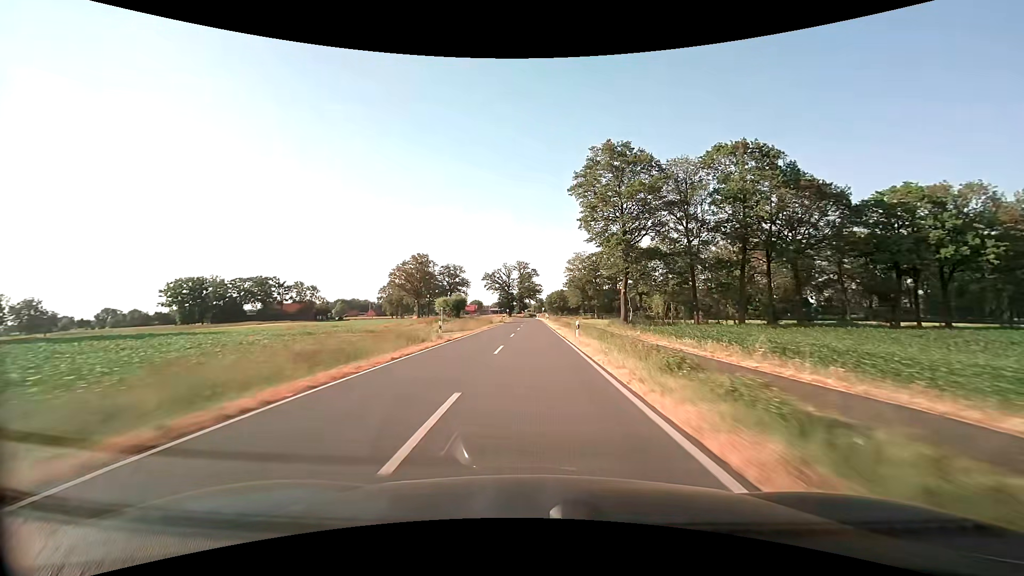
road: secondary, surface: asphalt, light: Day
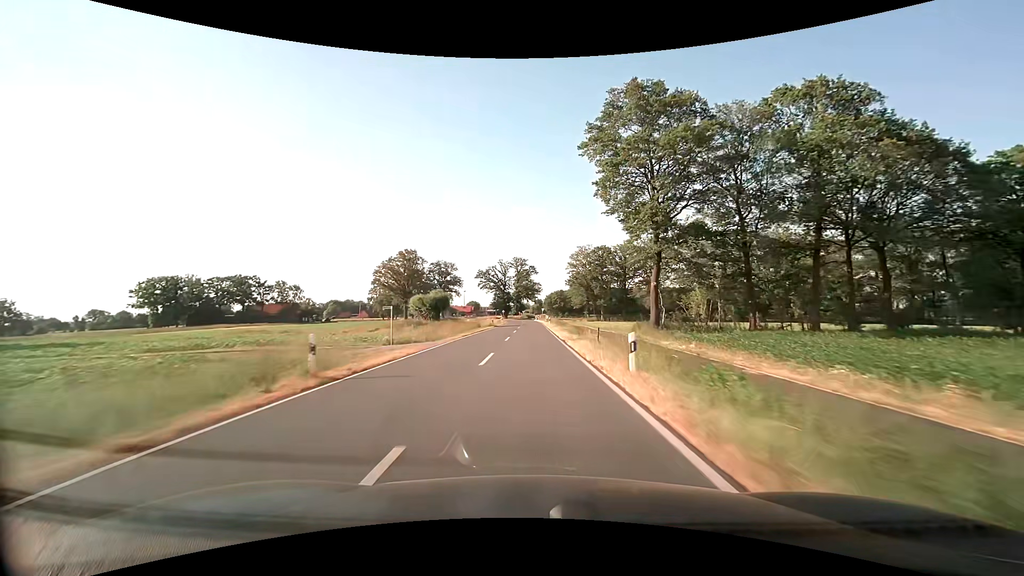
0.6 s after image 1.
(0.0, +15.2) m; 0°
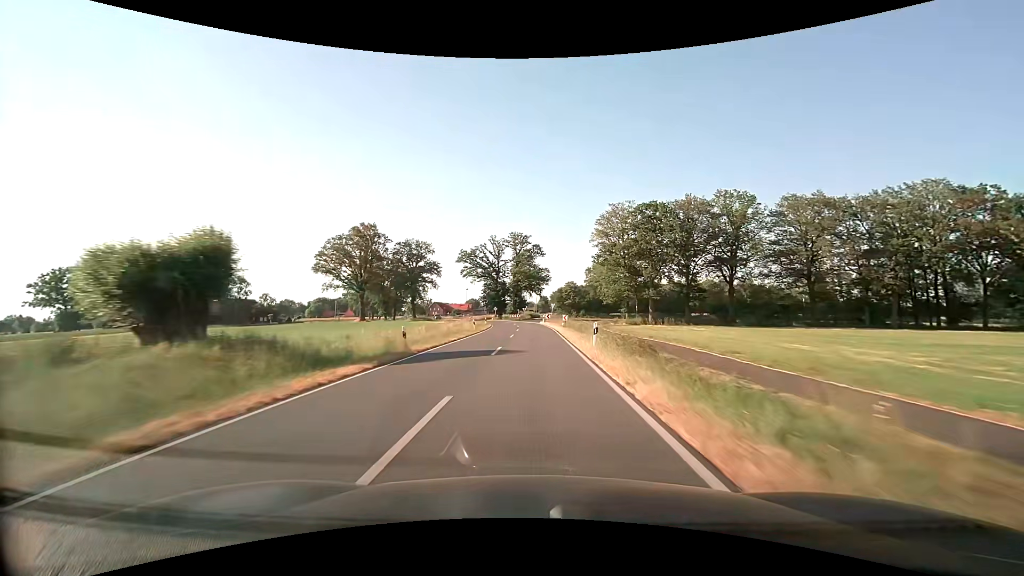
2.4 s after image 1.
(-0.2, +45.2) m; -1°
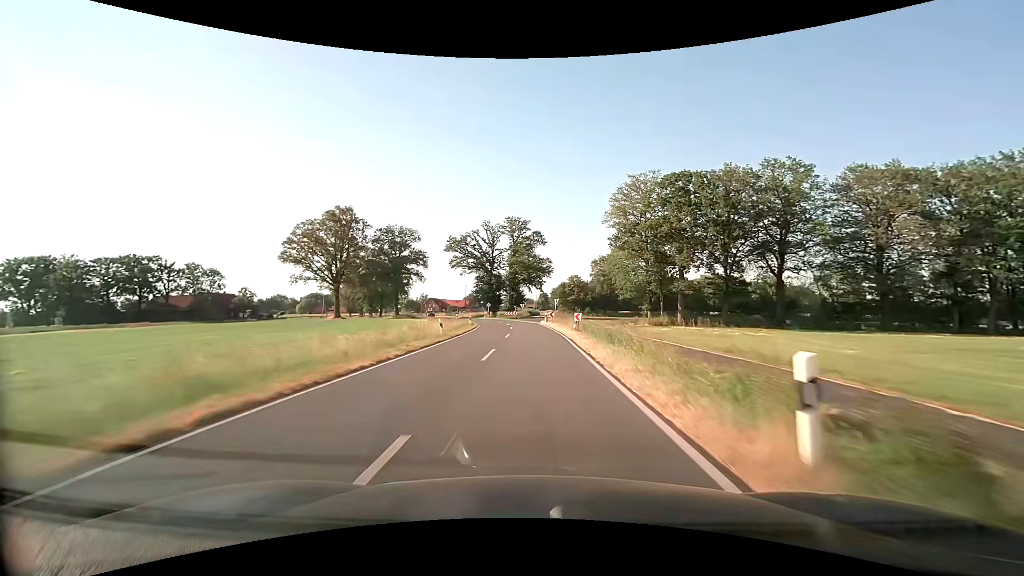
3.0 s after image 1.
(0.0, +14.6) m; 0°
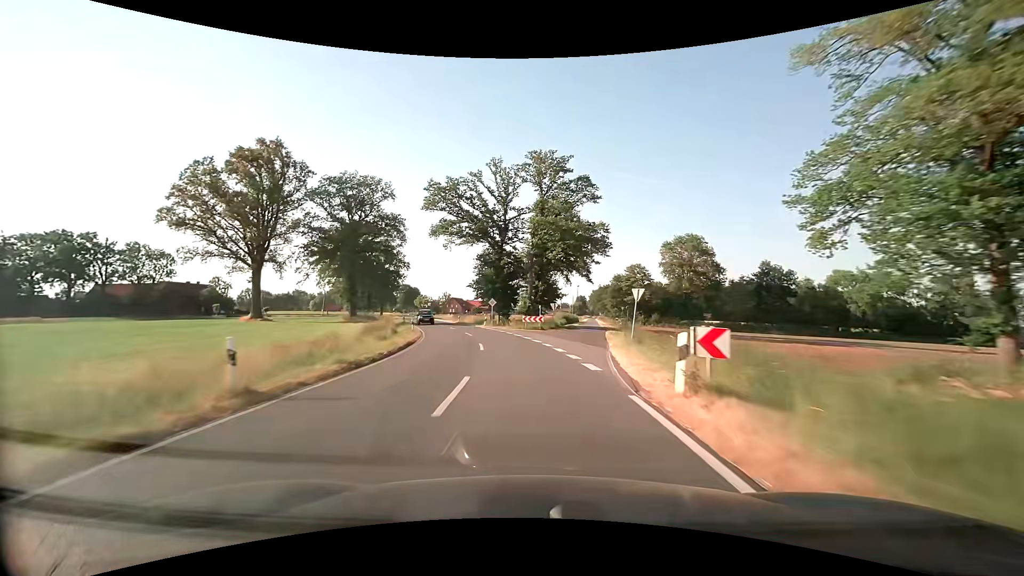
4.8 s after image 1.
(-0.6, +40.8) m; -4°
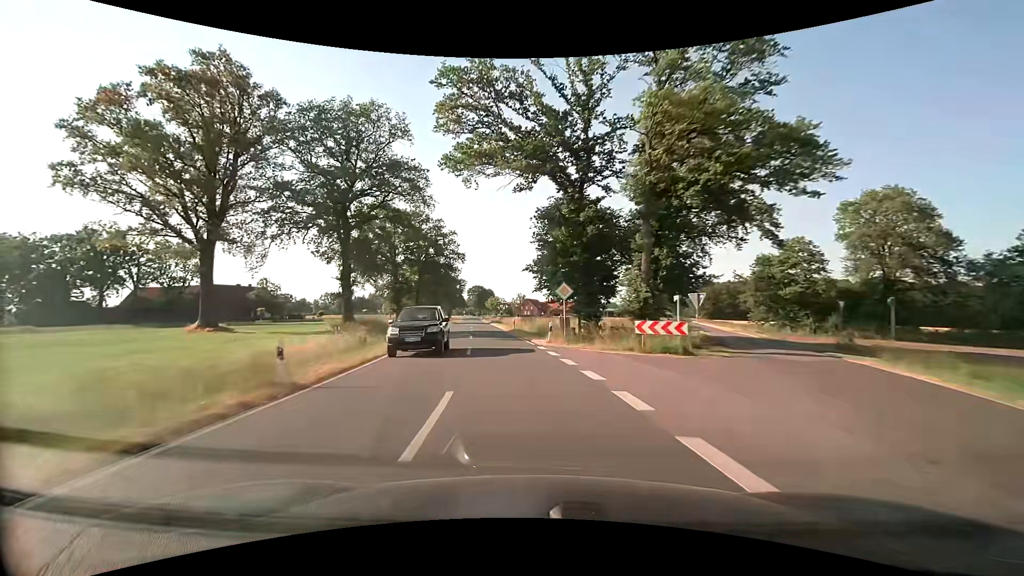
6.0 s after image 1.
(-1.7, +26.2) m; -9°
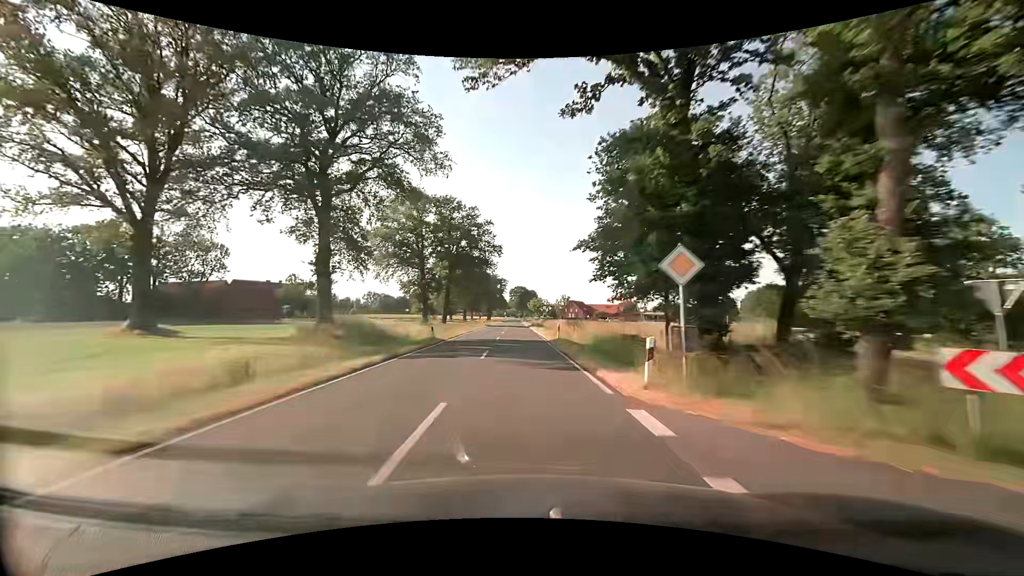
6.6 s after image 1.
(-0.6, +13.2) m; -5°
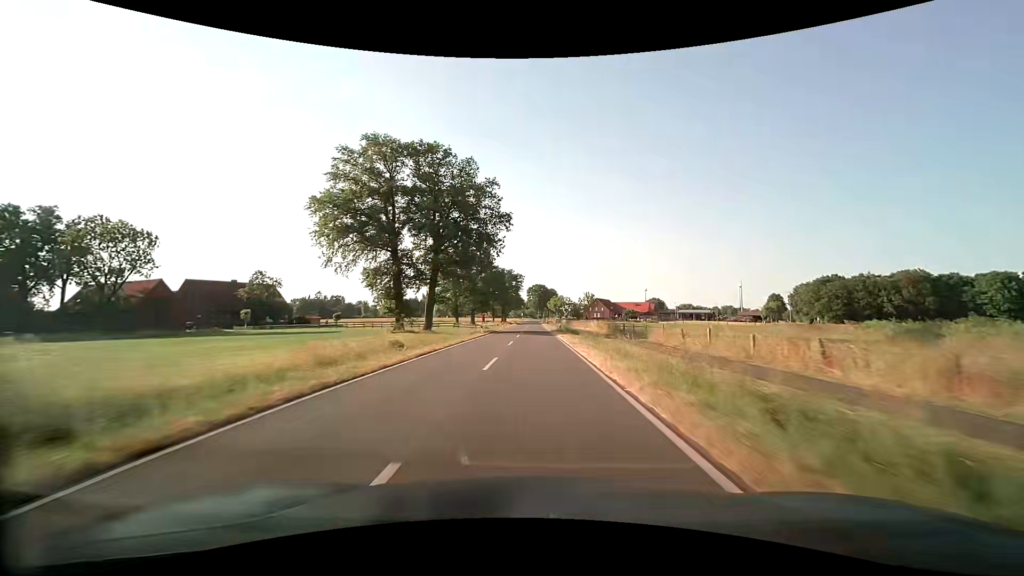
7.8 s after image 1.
(-0.9, +27.4) m; -2°
(0, +10) (0, +20) (0, +30) (0, +40) (0, +50) (0, +60) (0, +70) (0, +80) (0, +90) (0, +100) m
